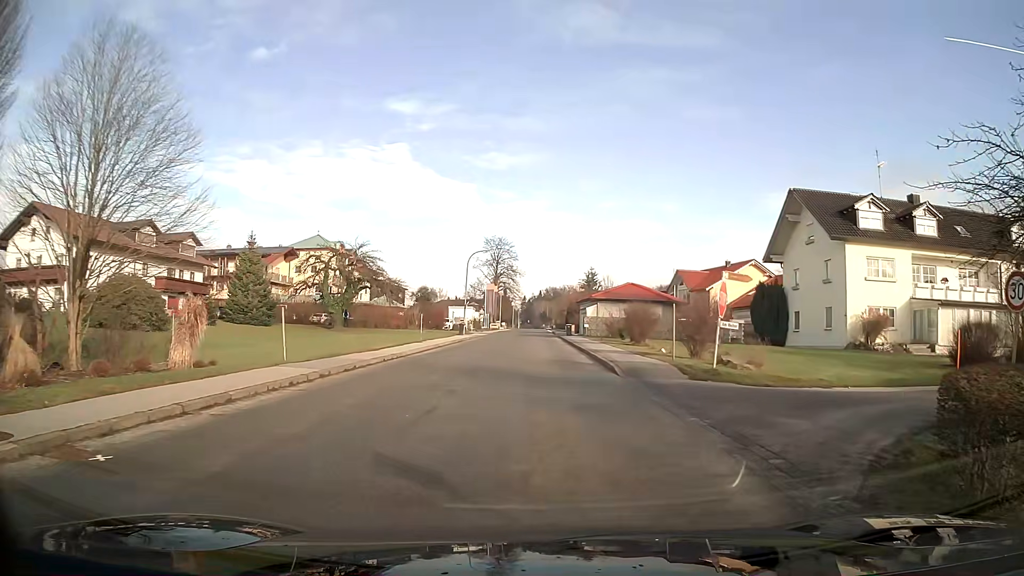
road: tertiary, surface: asphalt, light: Day
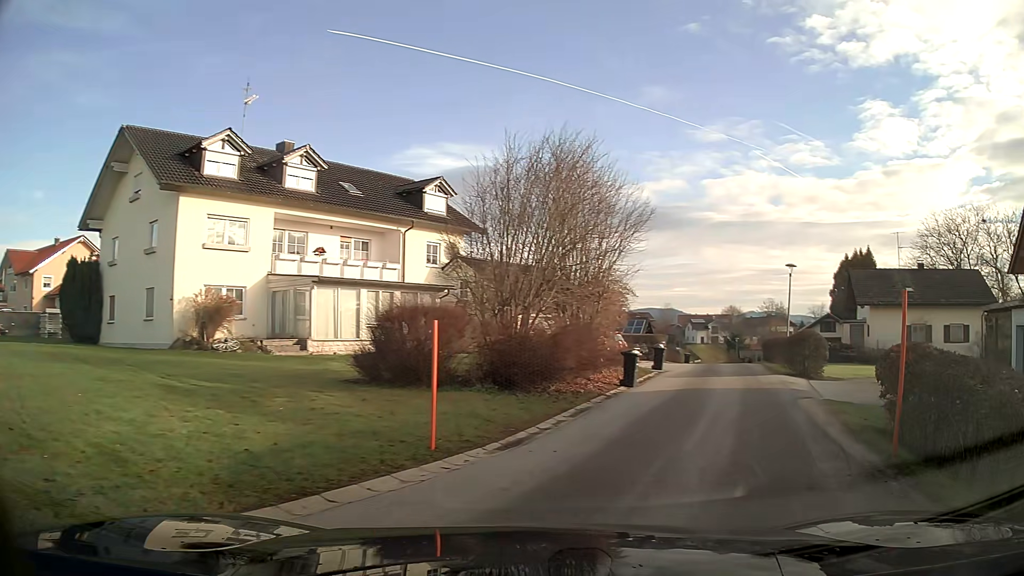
(+5.0, +10.8) m; +58°
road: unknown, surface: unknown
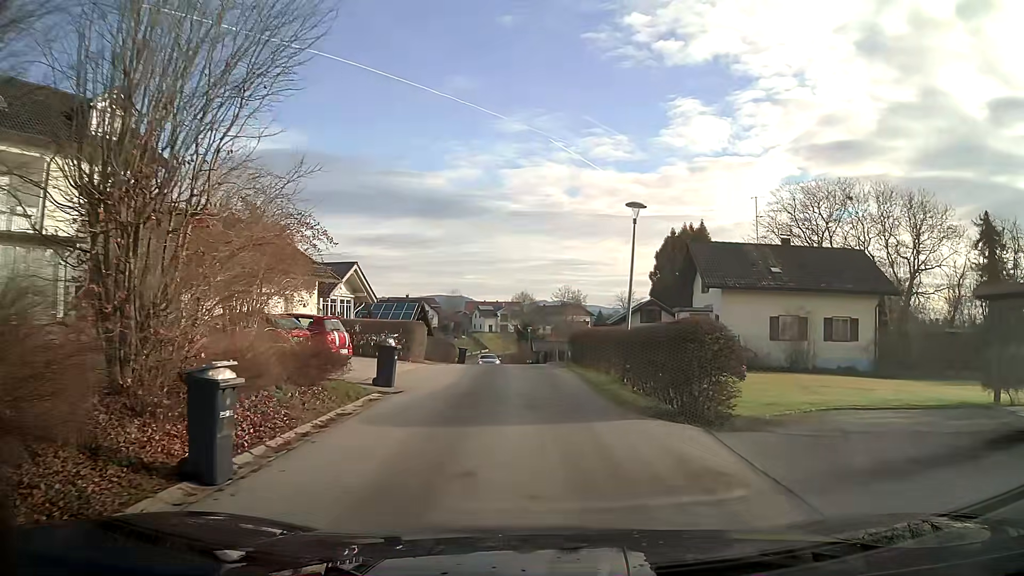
(+2.6, +12.6) m; +15°
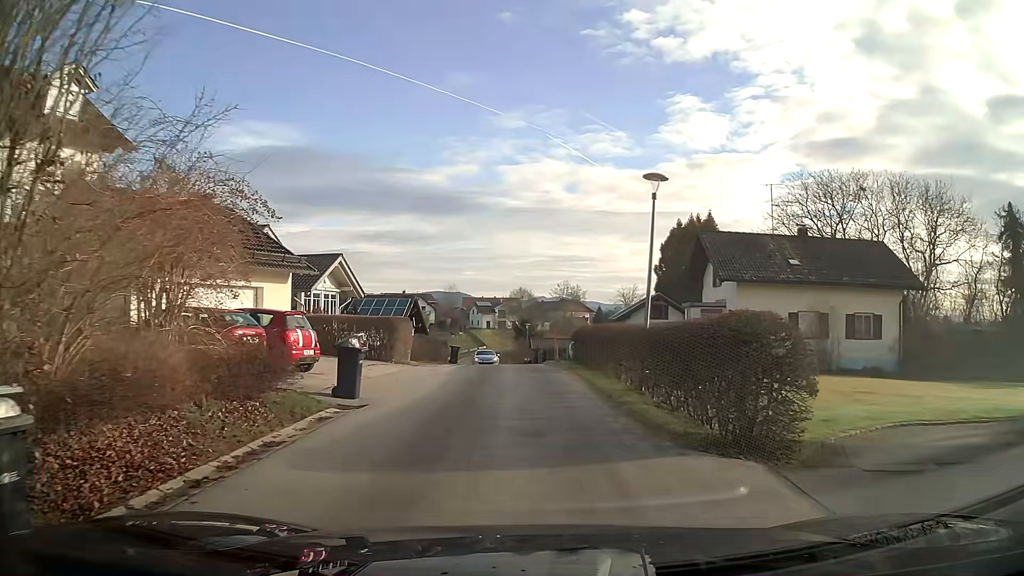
(0.0, +2.9) m; 0°
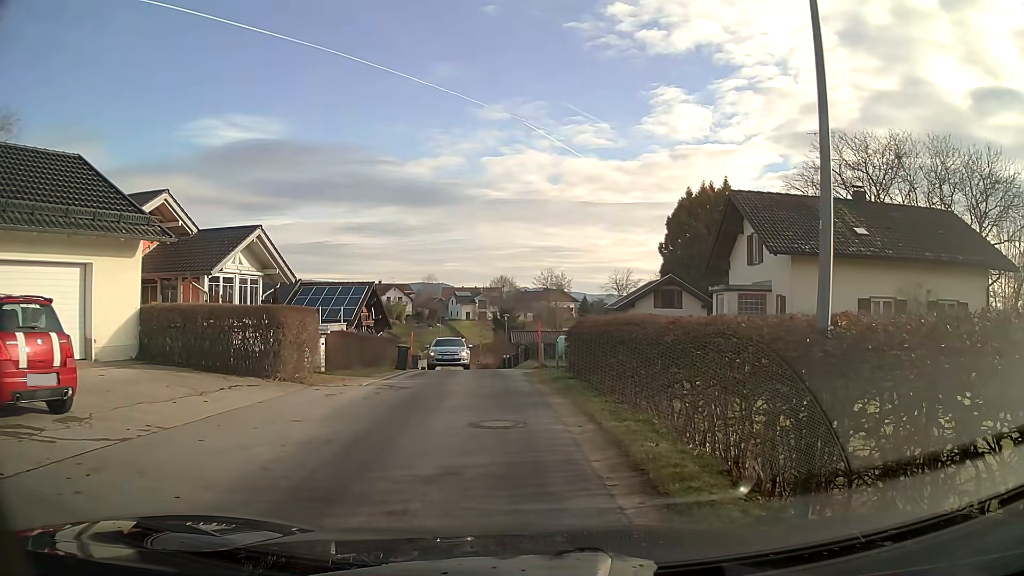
(+0.2, +8.7) m; +2°
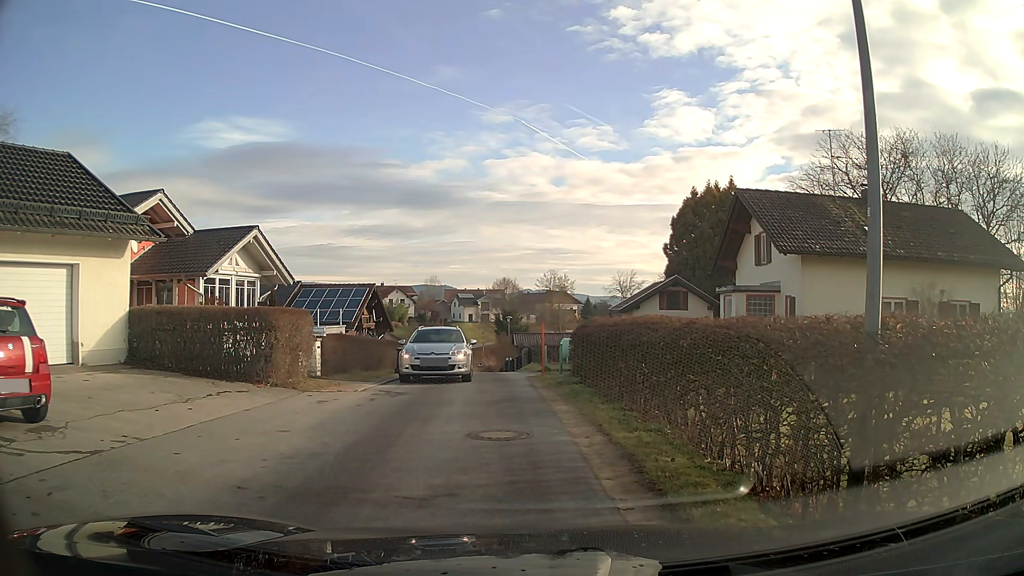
(0.0, +0.7) m; 0°
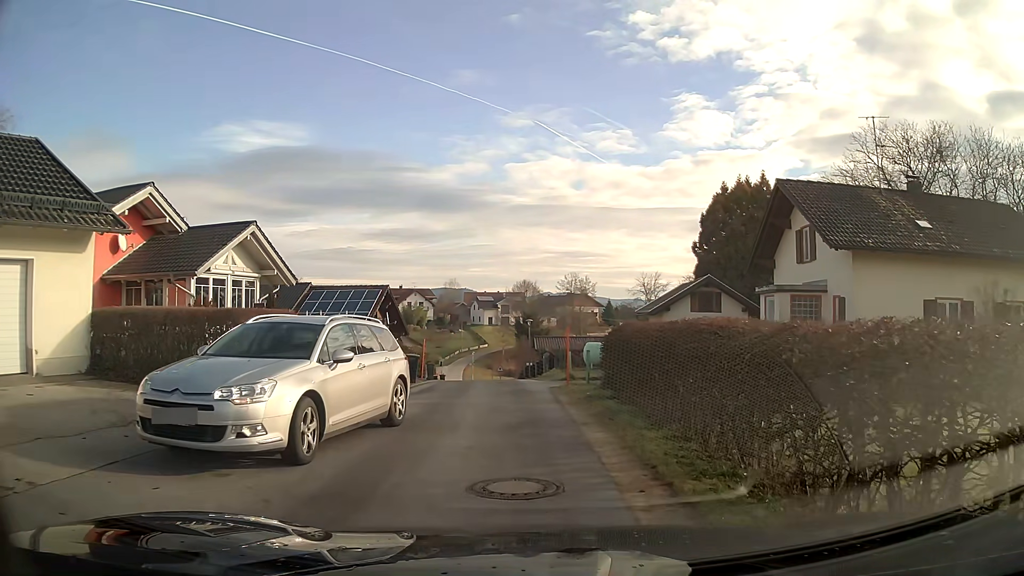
(-0.1, +2.5) m; -3°
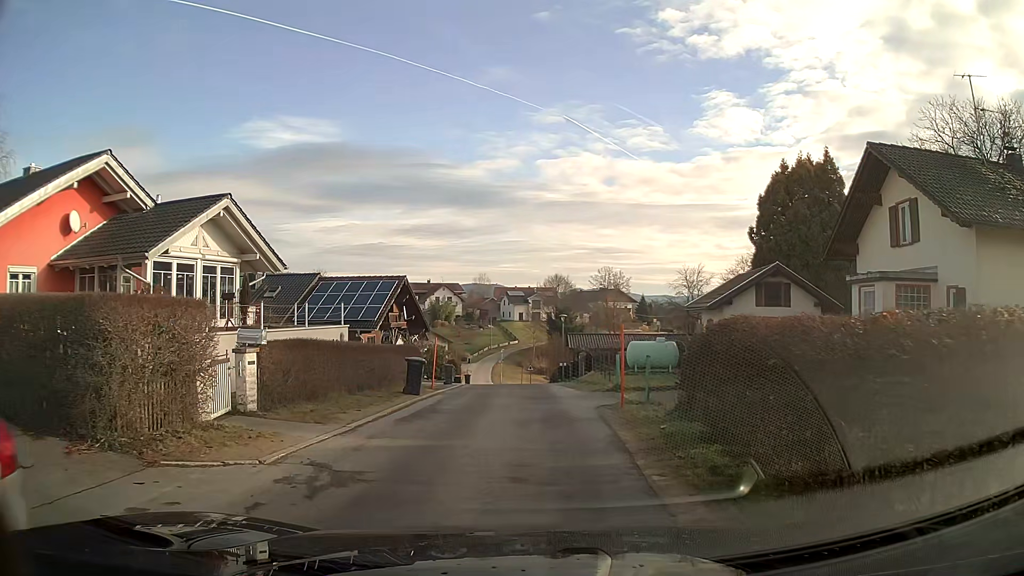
(-0.1, +5.1) m; -3°
(0, +10) (0, +20) (-1, +30) (-1, +40) (-2, +50) (-3, +60) (-4, +70) (-5, +80) (-6, +90) (-7, +100) m
